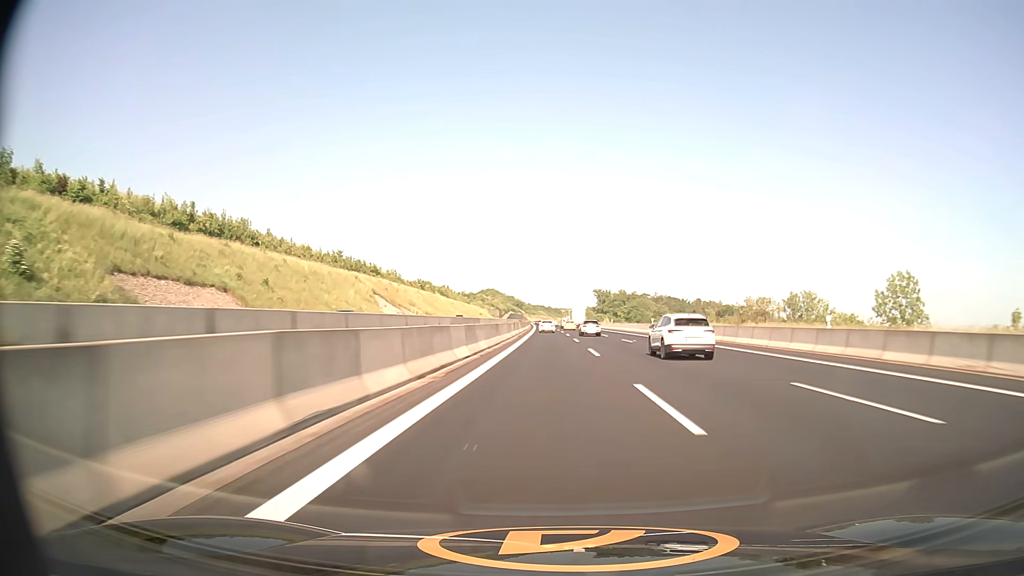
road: motorway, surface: asphalt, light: Day
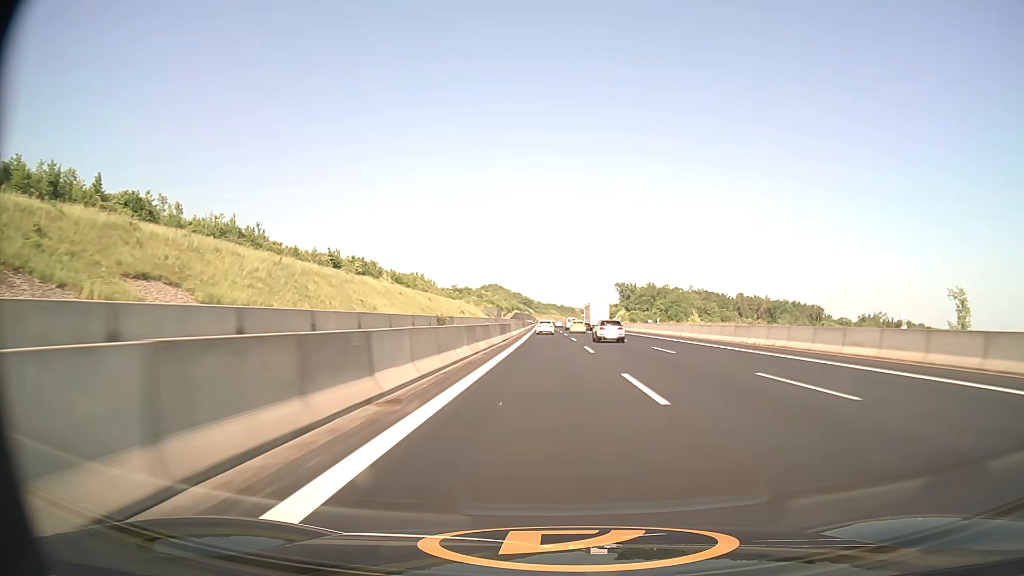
(-0.9, +104.3) m; -1°
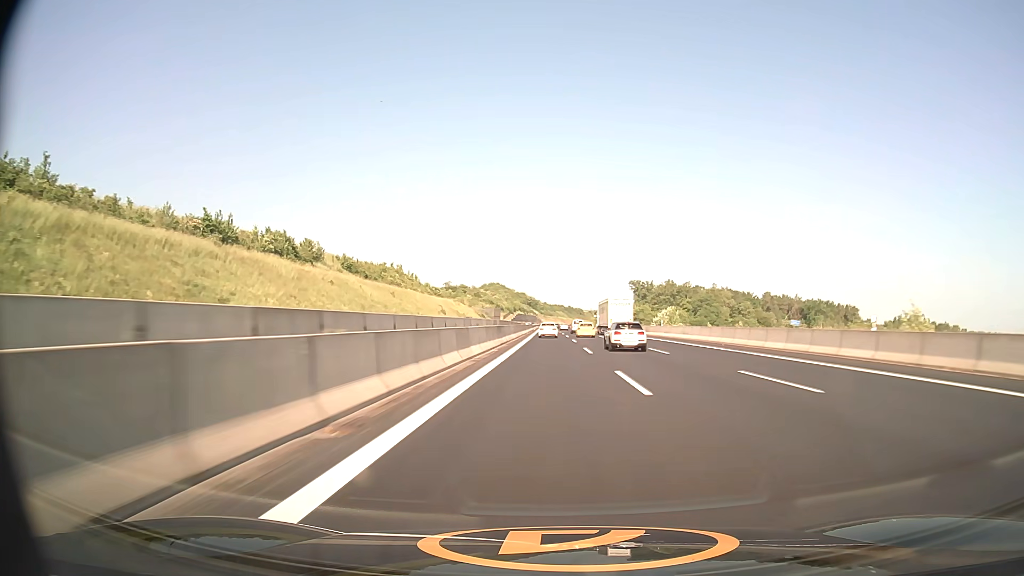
(-0.3, +52.0) m; -1°
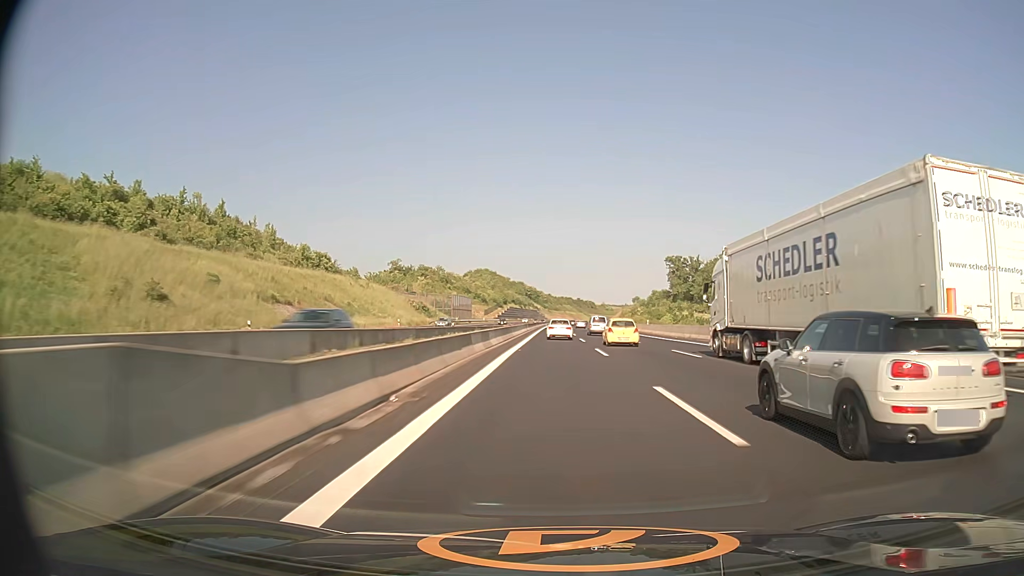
(-1.0, +130.6) m; 0°
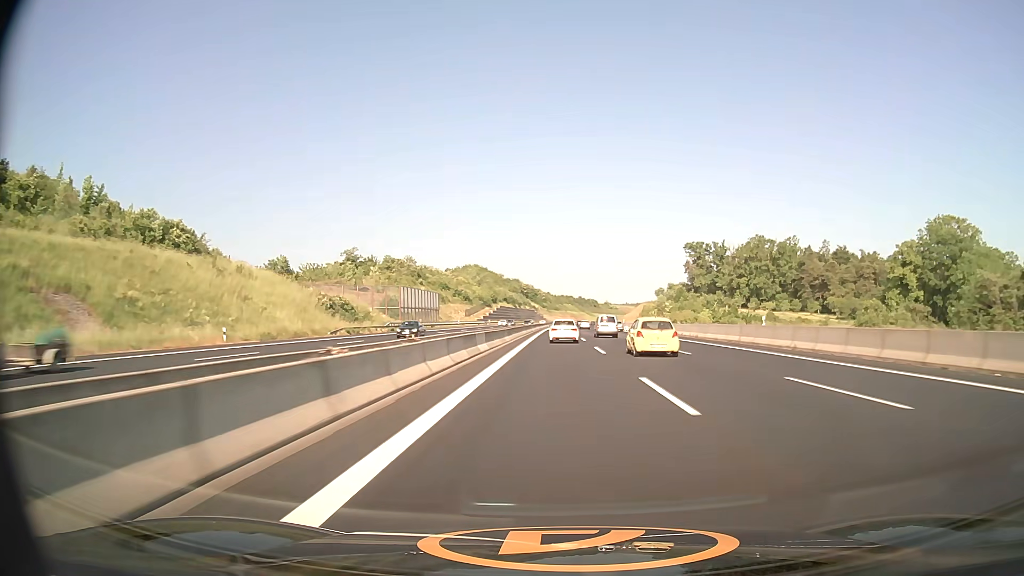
(+0.1, +51.1) m; 0°
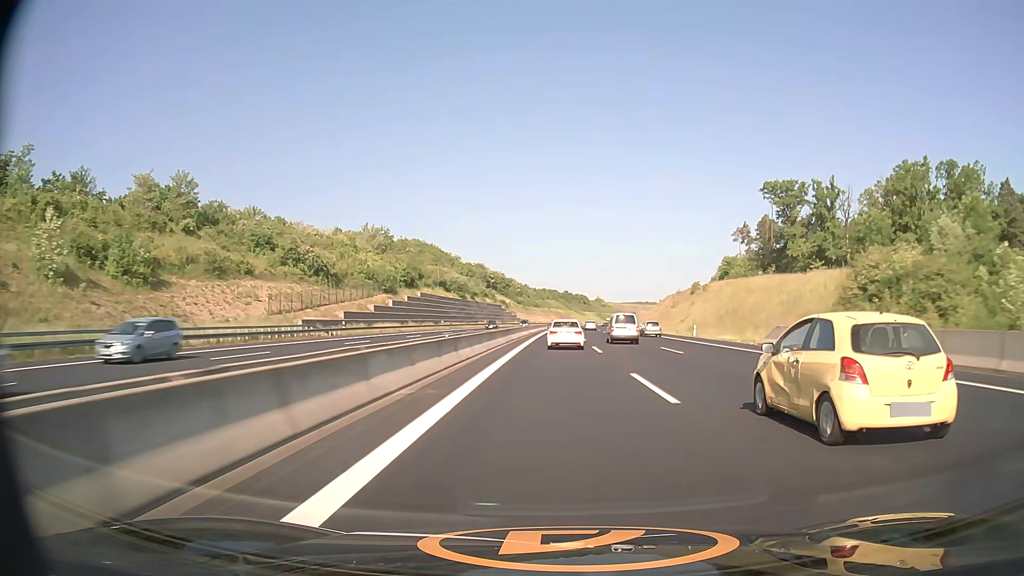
(+1.0, +123.4) m; +1°
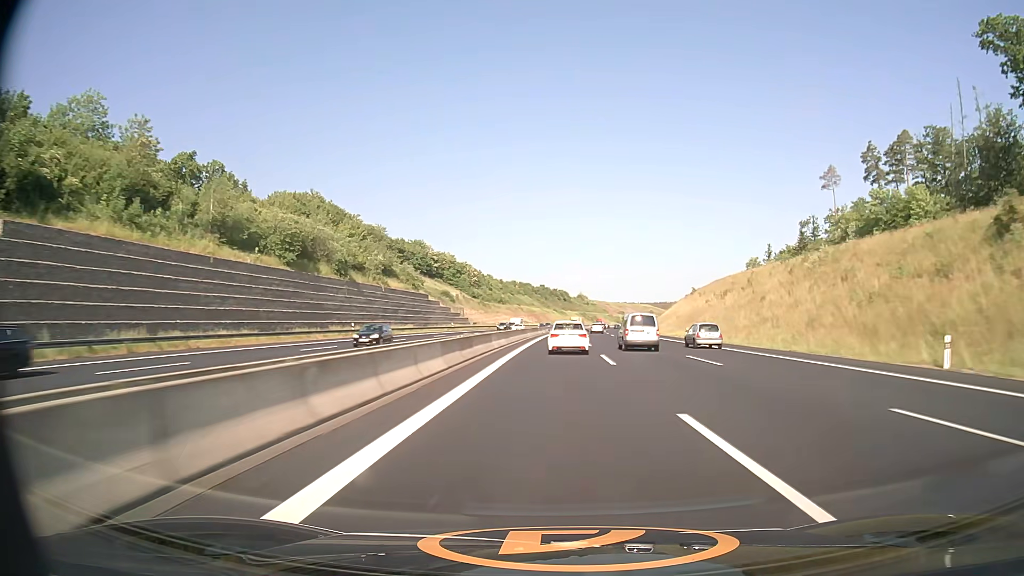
(+1.6, +96.8) m; +2°
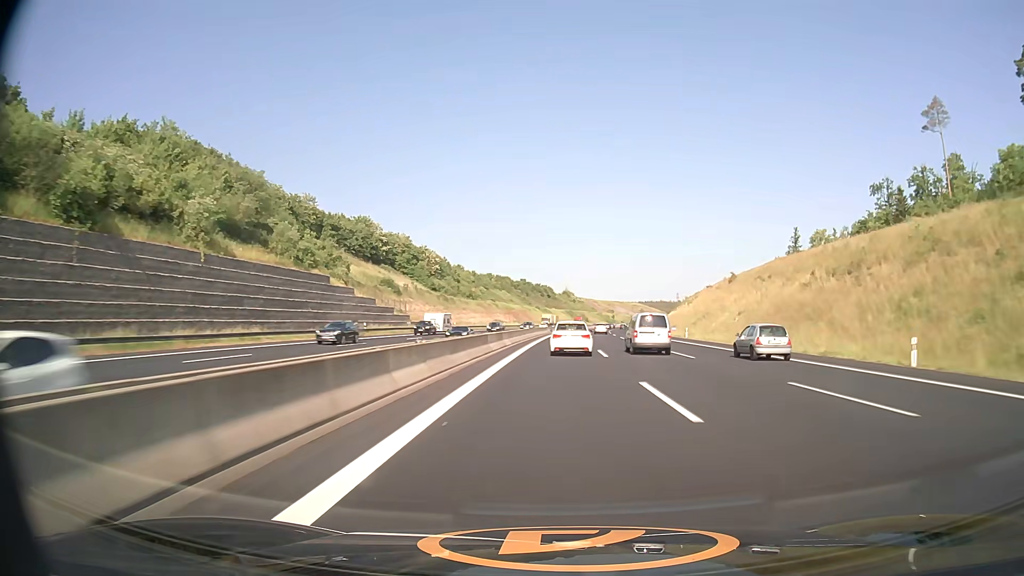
(+0.4, +48.3) m; +1°
(0, +10) (0, +20) (0, +30) (0, +40) (+1, +50) (+1, +60) (+2, +70) (+2, +80) (+3, +90) (+3, +100) m
